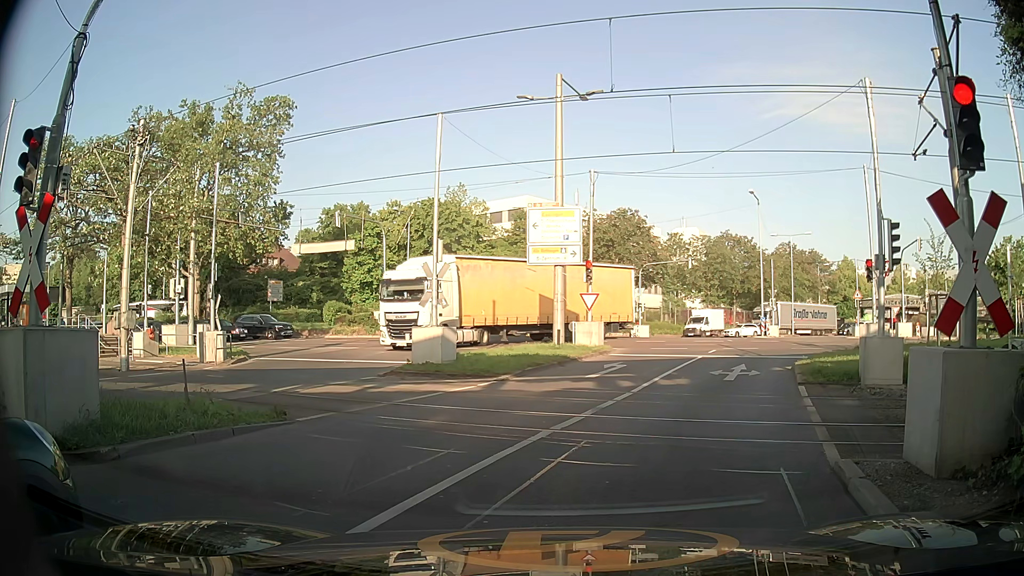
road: secondary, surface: asphalt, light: Day
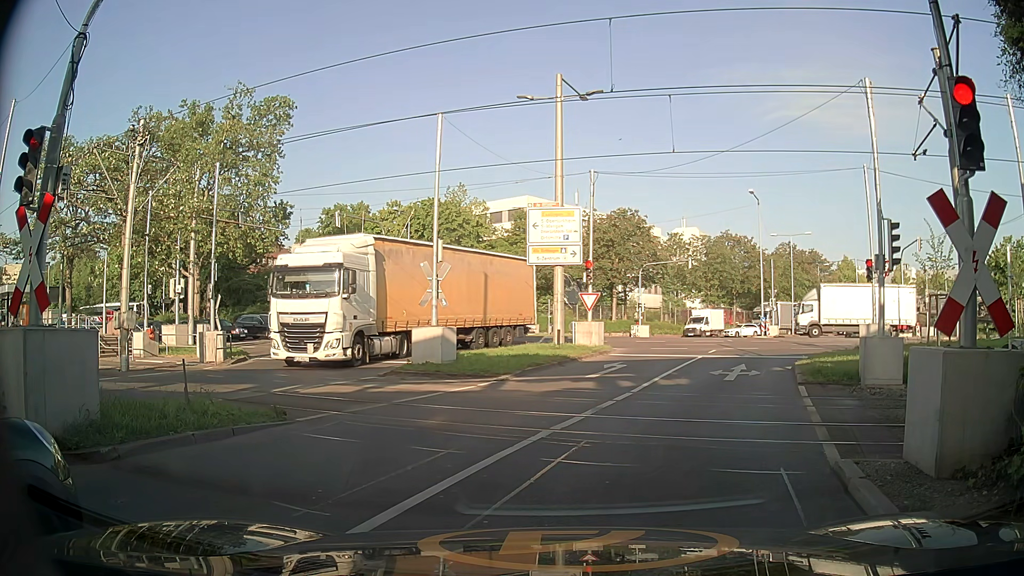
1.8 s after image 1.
(0.0, 0.0) m; 0°
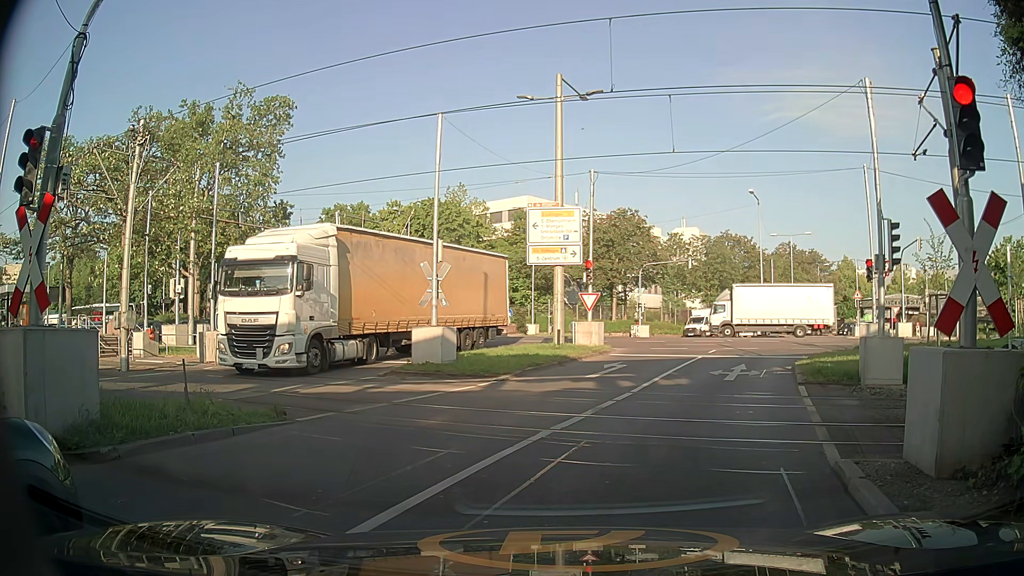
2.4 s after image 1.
(0.0, 0.0) m; 0°
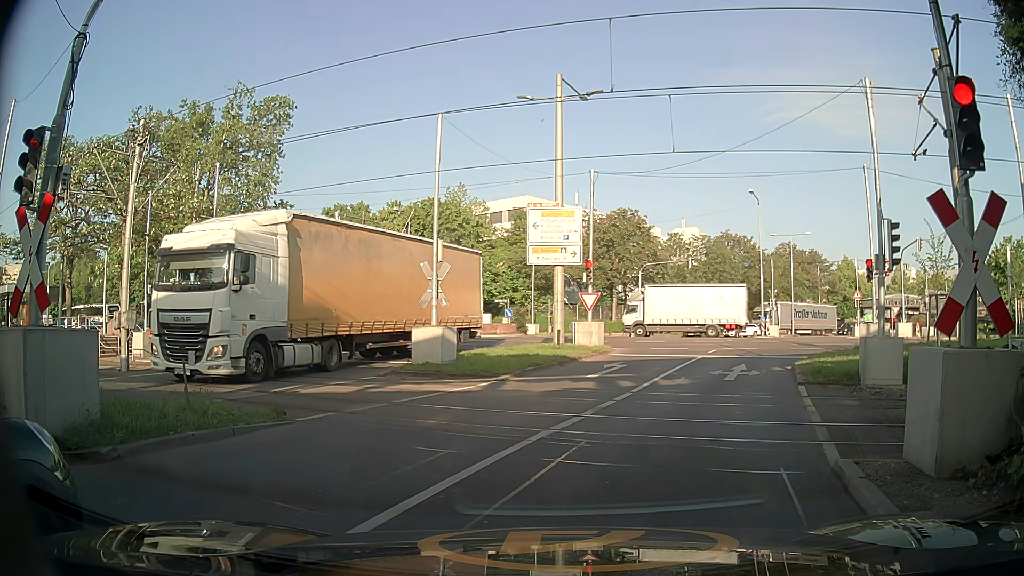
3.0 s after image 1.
(0.0, 0.0) m; 0°
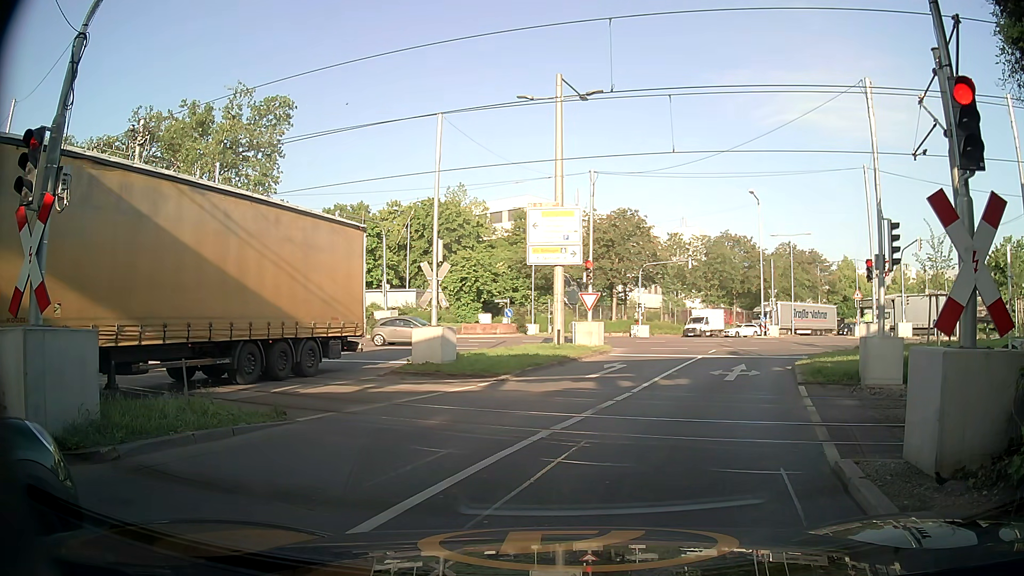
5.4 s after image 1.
(0.0, 0.0) m; 0°
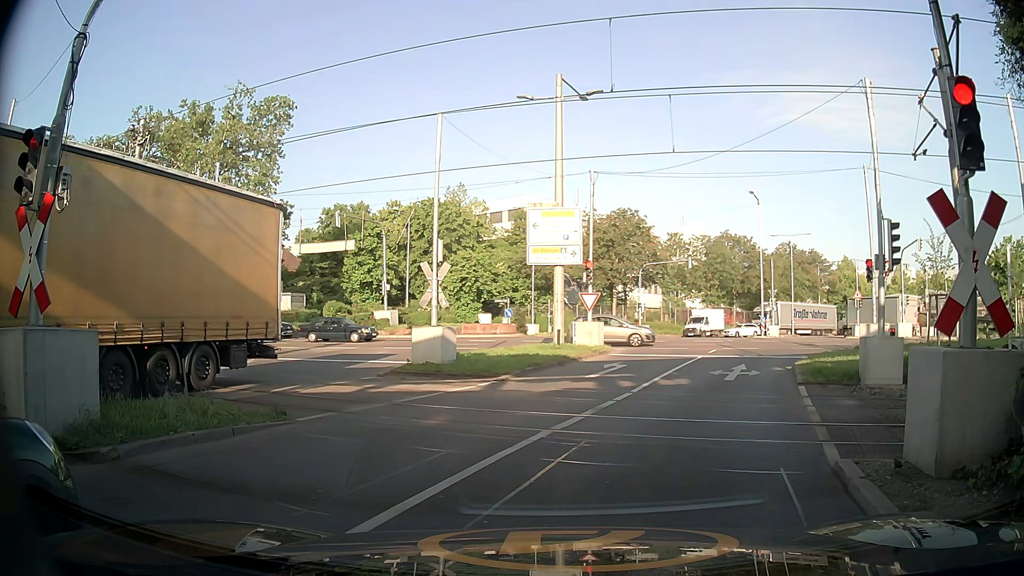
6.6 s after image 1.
(0.0, 0.0) m; 0°
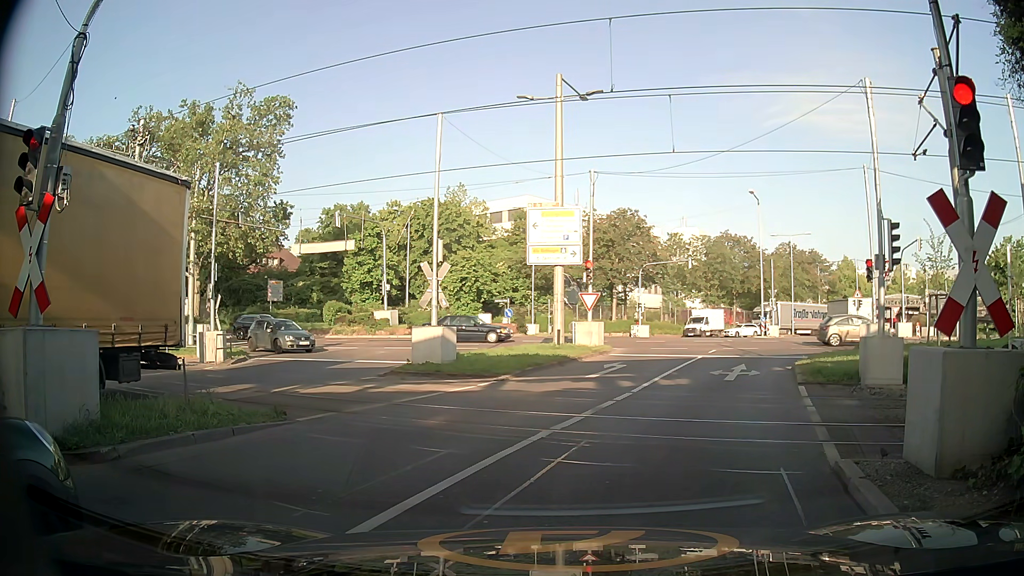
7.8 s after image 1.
(0.0, 0.0) m; 0°
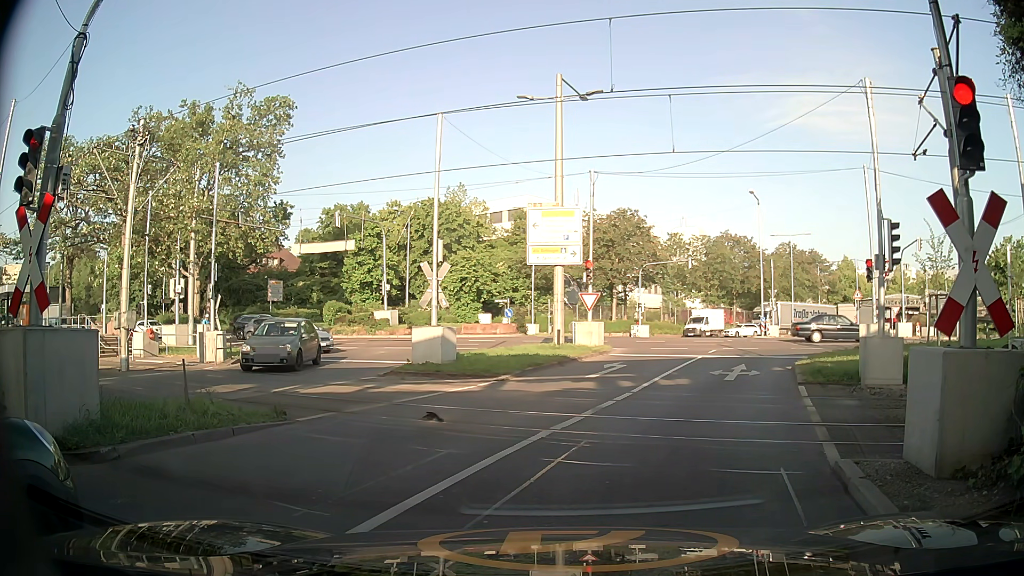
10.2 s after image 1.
(0.0, 0.0) m; 0°
